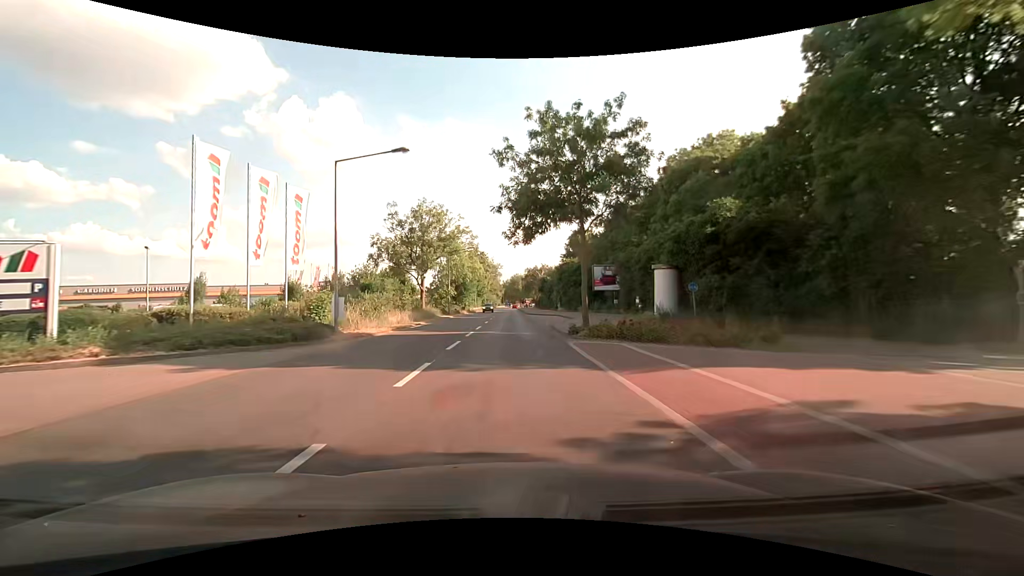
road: tertiary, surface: asphalt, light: Day
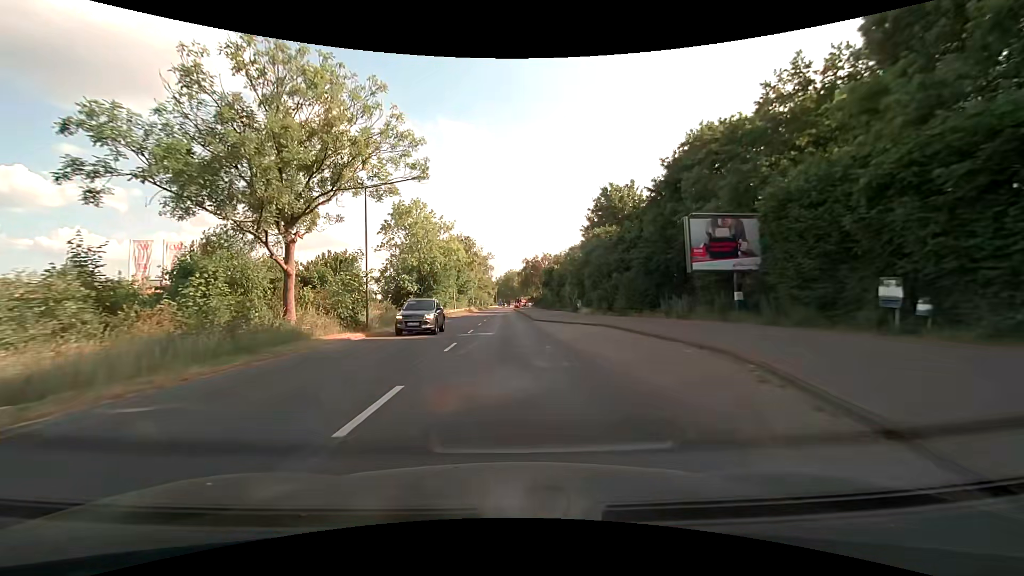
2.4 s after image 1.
(+0.5, +30.8) m; +1°
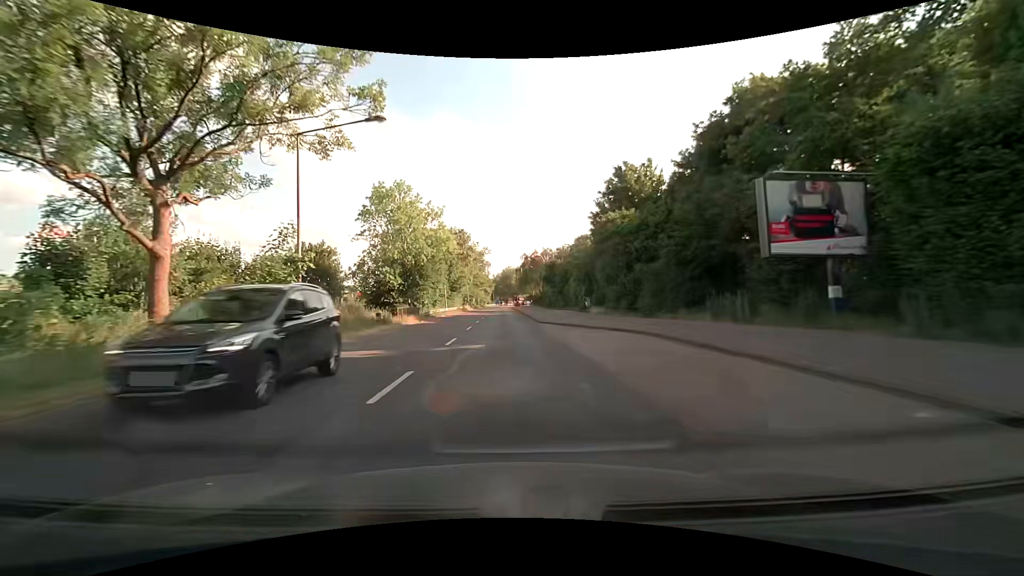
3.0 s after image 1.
(0.0, +7.7) m; 0°
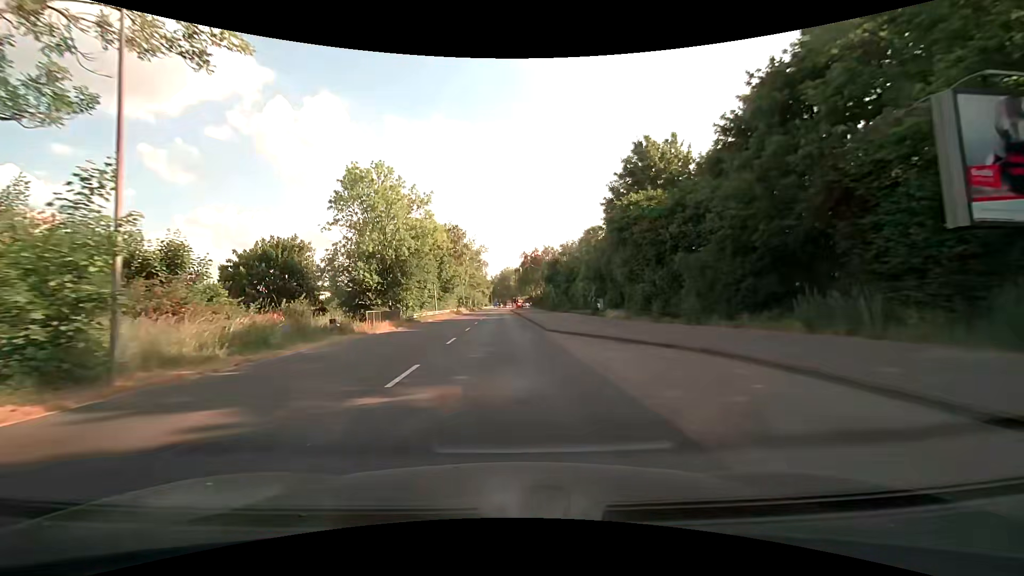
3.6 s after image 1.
(0.0, +7.7) m; 0°
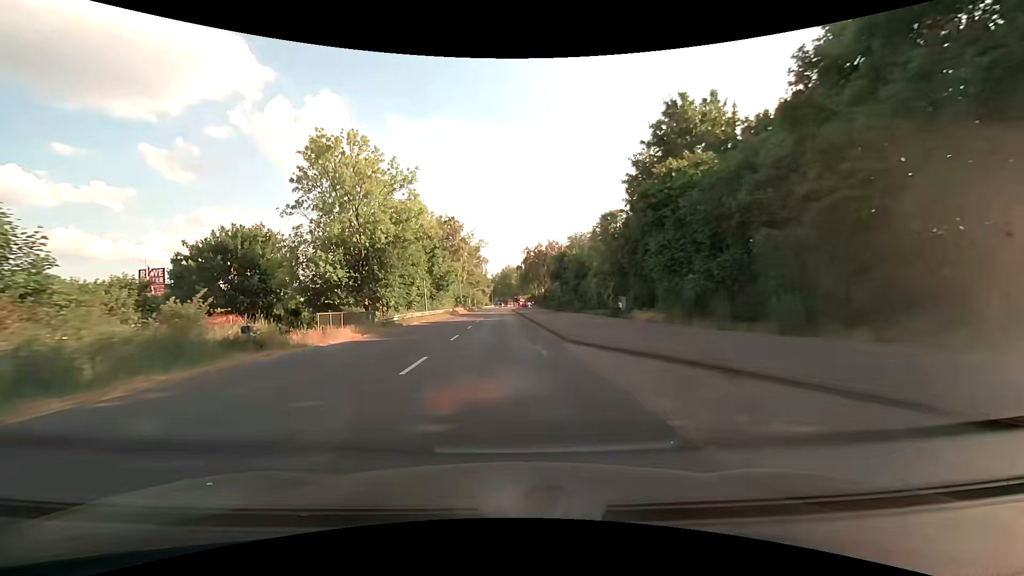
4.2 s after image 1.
(0.0, +7.7) m; 0°
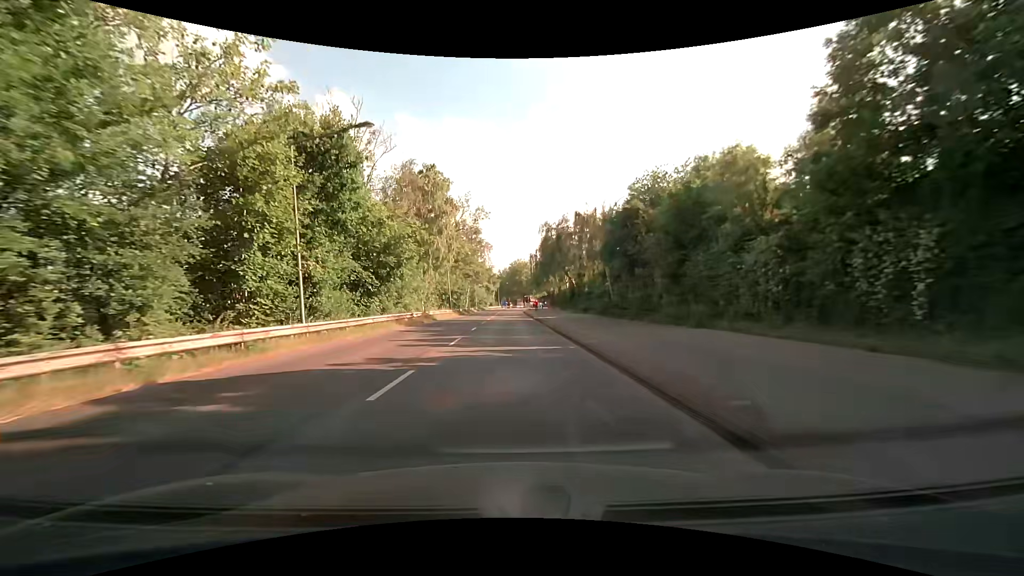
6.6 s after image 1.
(-0.2, +30.5) m; 0°
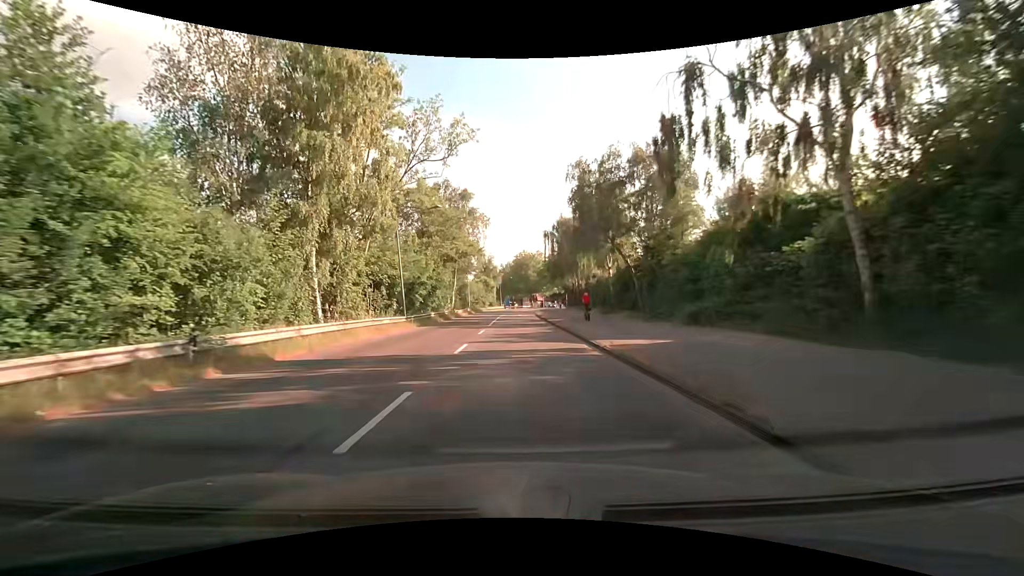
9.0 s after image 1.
(-0.2, +29.9) m; -1°
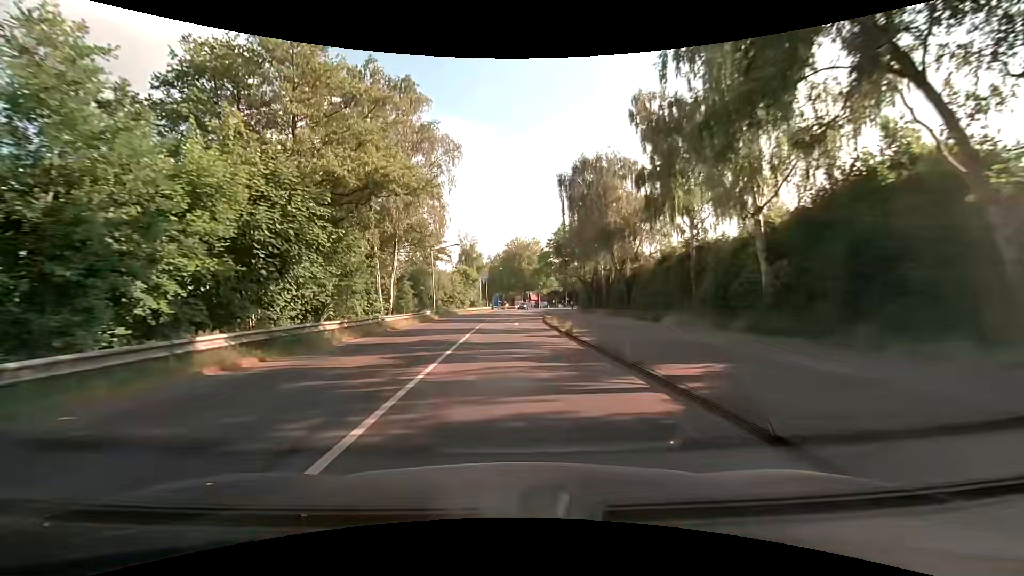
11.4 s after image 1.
(+0.4, +29.3) m; +1°
(0, +10) (0, +20) (0, +30) (+1, +40) (+1, +50) (+2, +60) (+4, +70) (+5, +80) (+7, +90) (+9, +99) m
